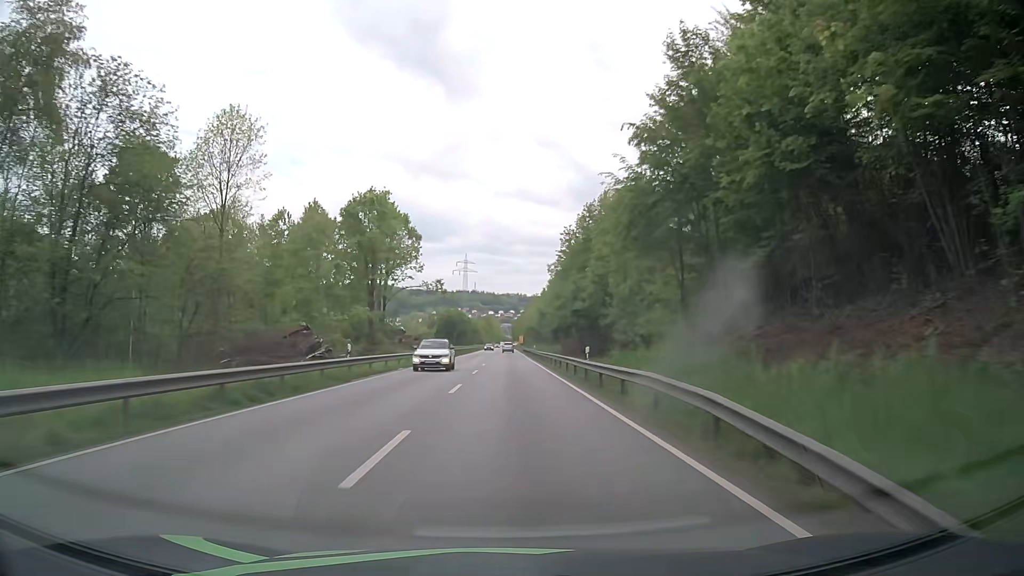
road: primary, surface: asphalt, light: Day
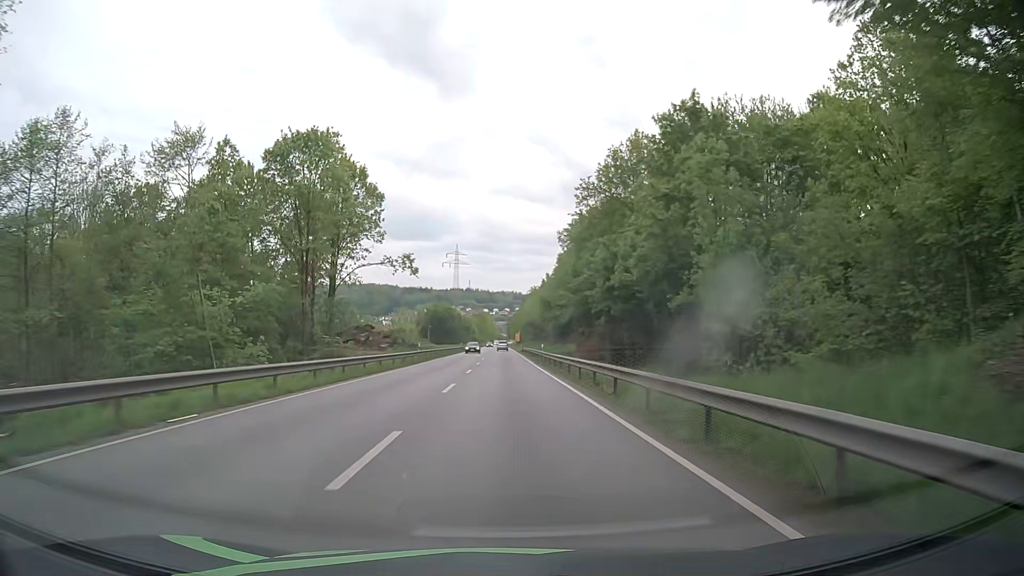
(+0.1, +24.0) m; +1°
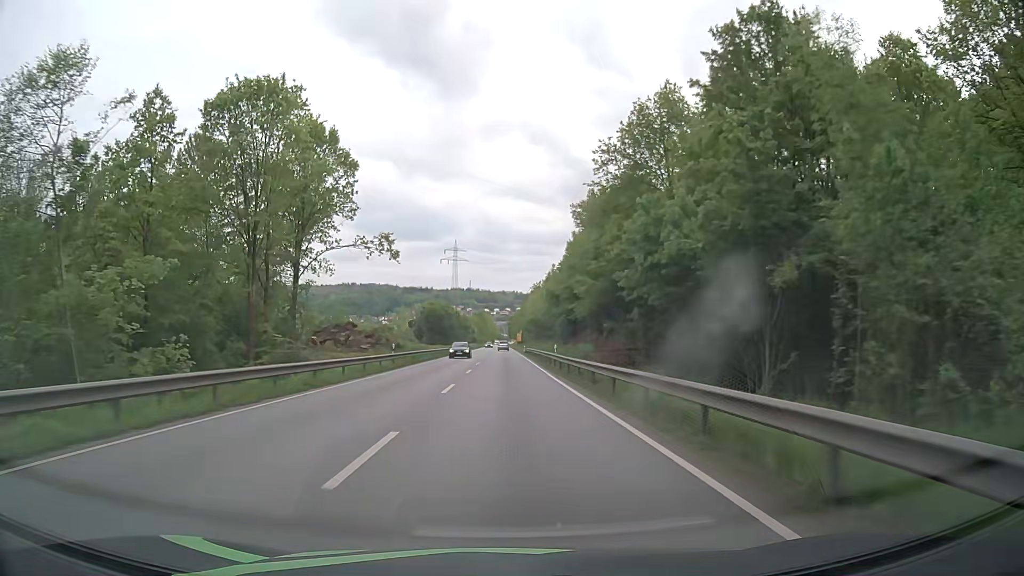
(0.0, +12.0) m; 0°
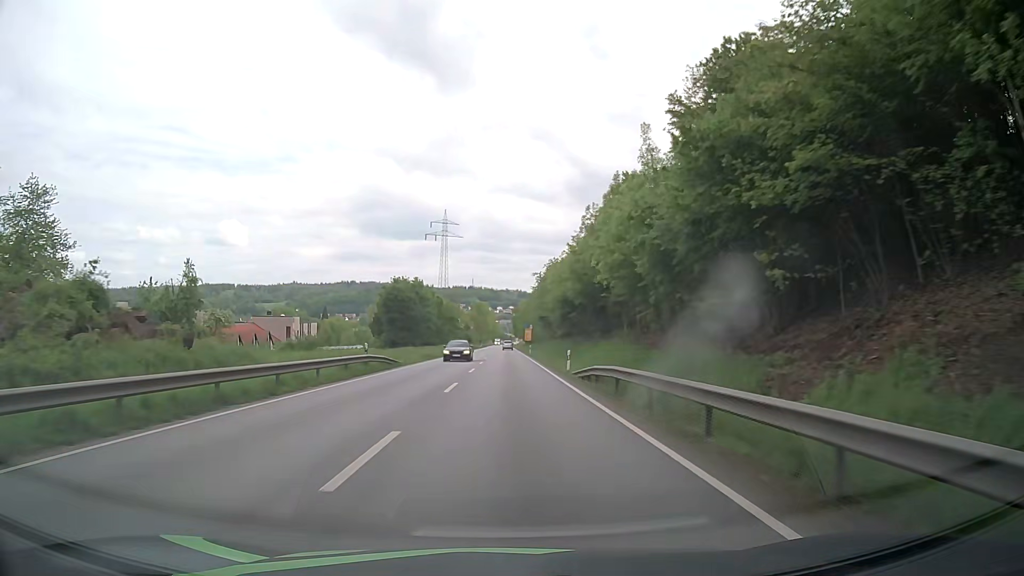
(0.0, +60.4) m; 0°
(0, +10) (0, +20) (0, +30) (0, +40) (0, +50) (0, +60) (0, +70) (-1, +80) (-1, +90) (-1, +100) m
